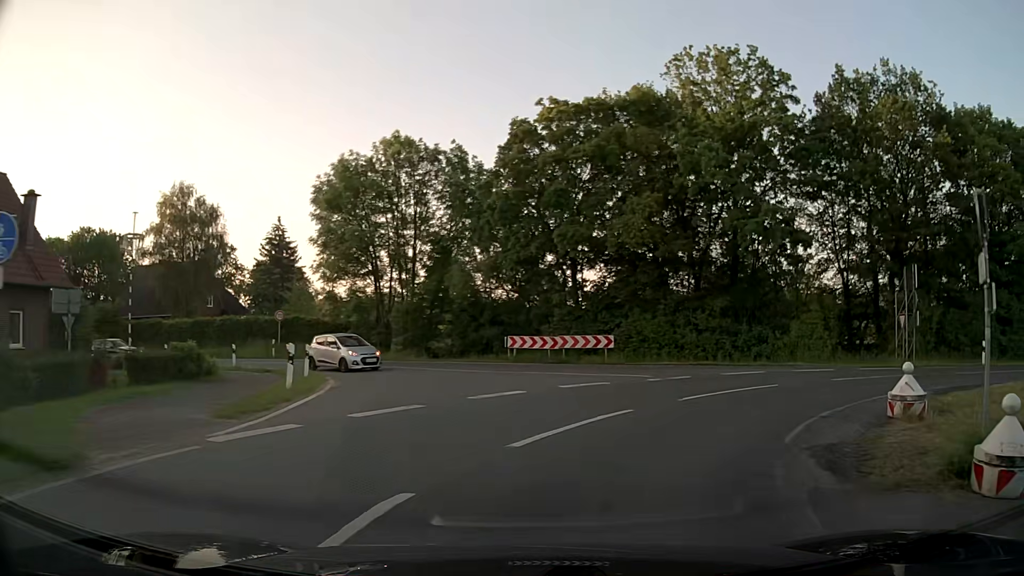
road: secondary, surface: asphalt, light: Day
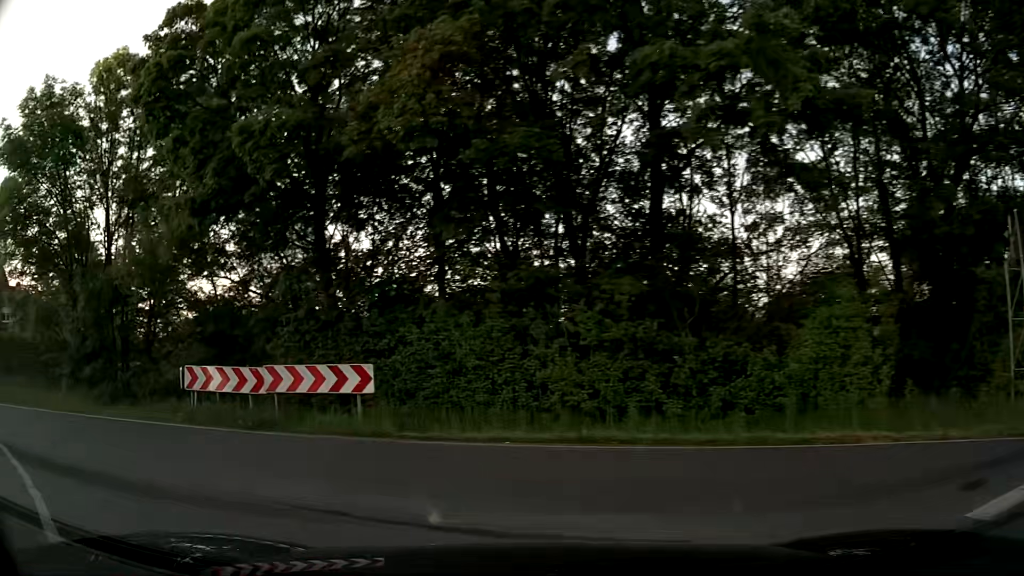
(+4.1, +16.2) m; +11°
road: tertiary
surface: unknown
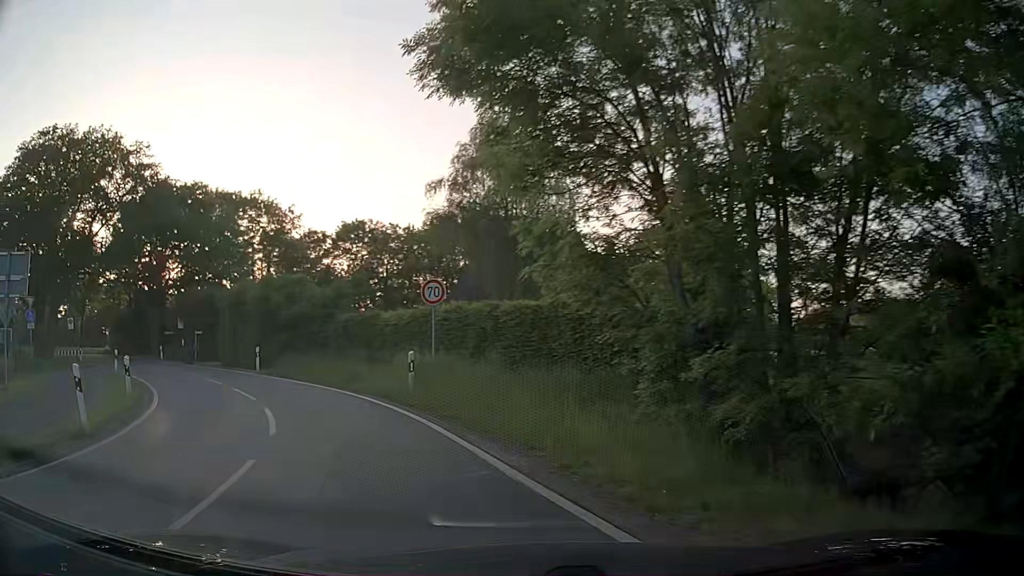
(-6.6, +11.4) m; -53°
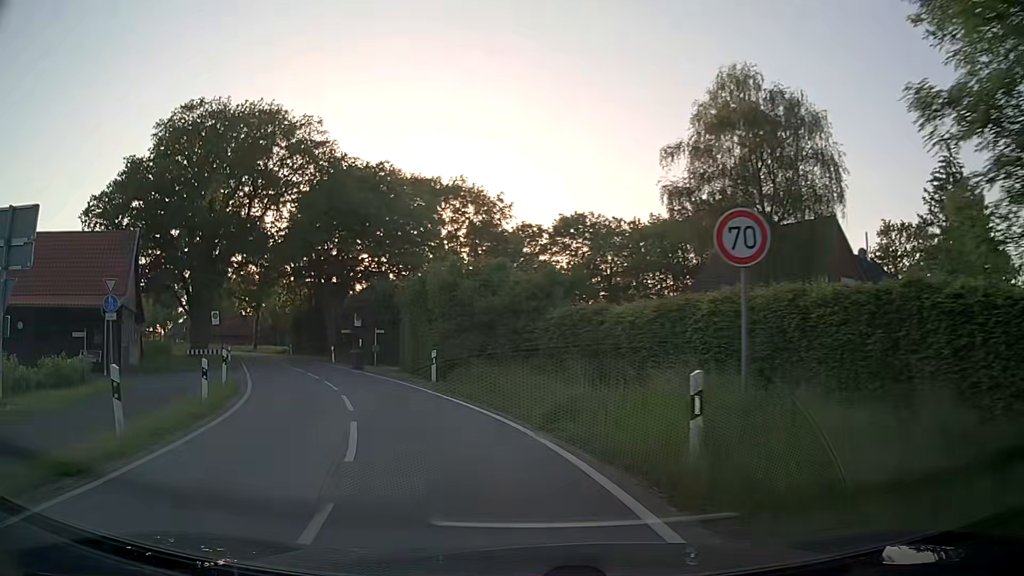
(-1.6, +8.9) m; -18°
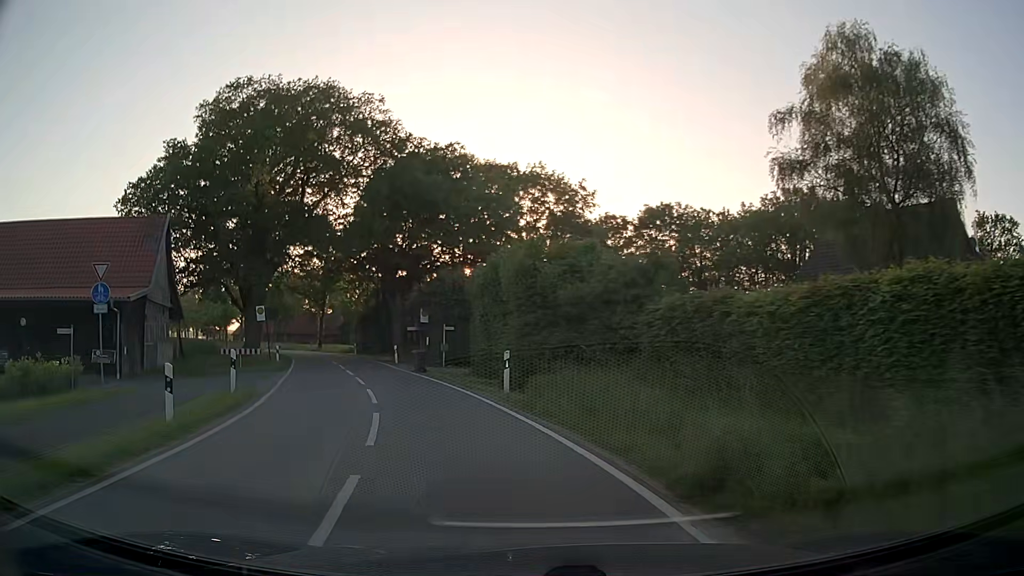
(-0.4, +5.2) m; -7°
